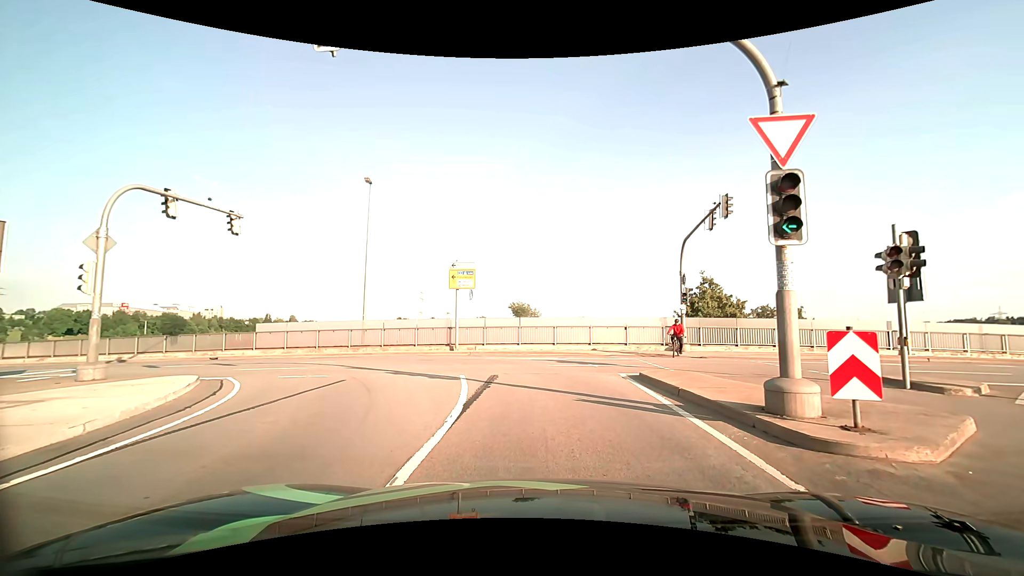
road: primary_link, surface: asphalt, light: Day
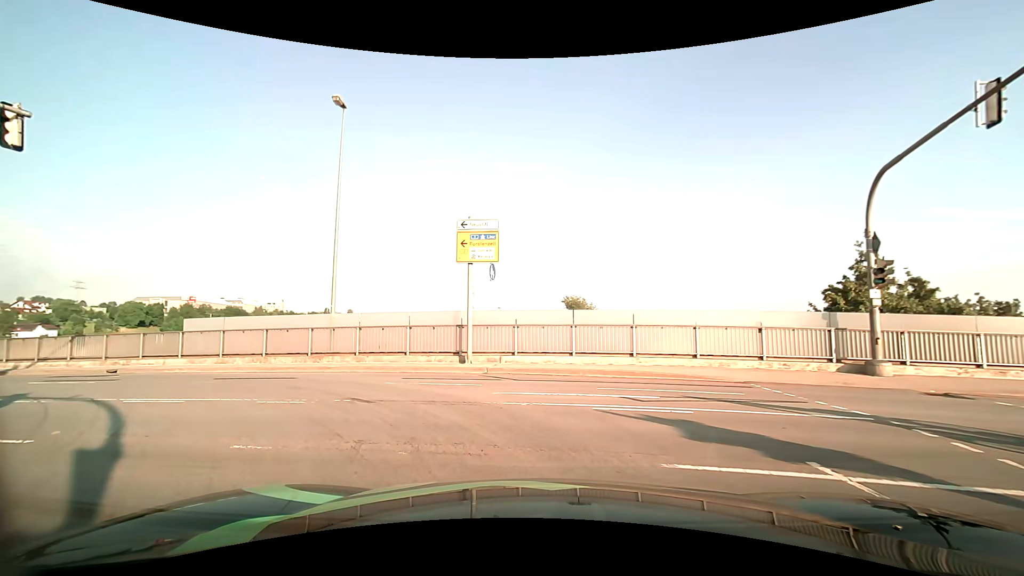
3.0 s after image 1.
(-0.1, +11.3) m; -6°
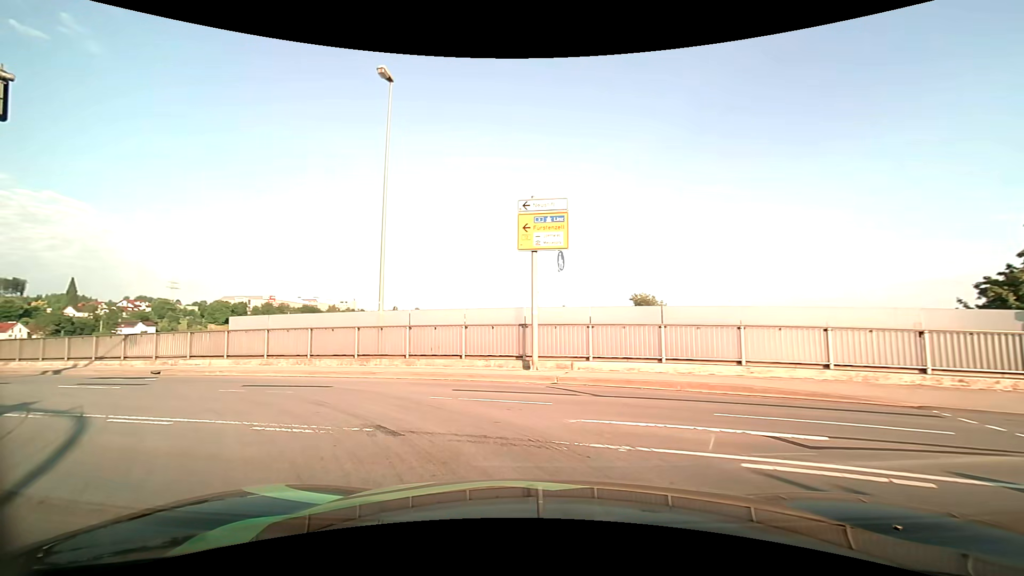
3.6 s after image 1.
(-0.2, +2.8) m; -7°
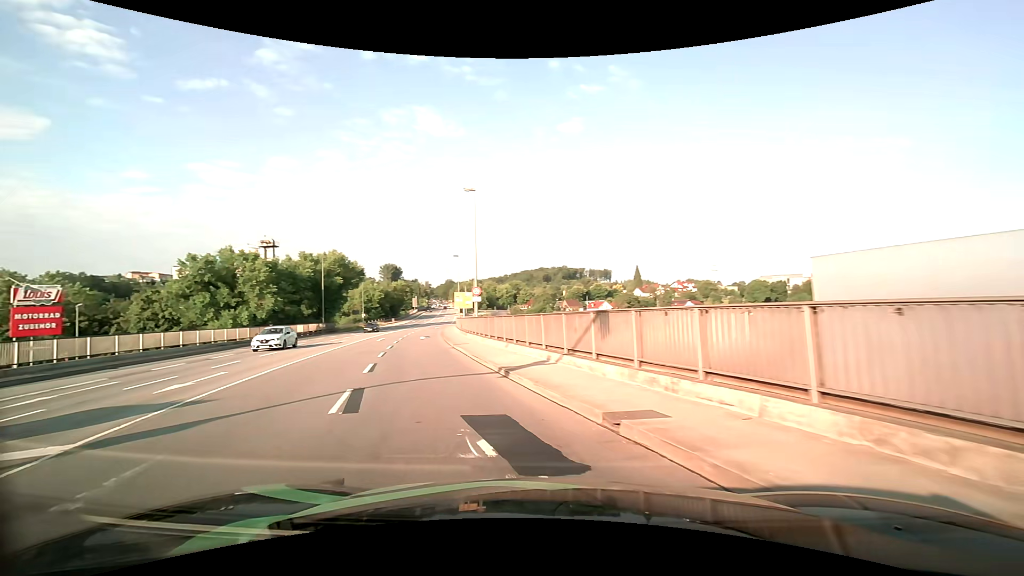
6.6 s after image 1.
(-7.4, +13.8) m; -57°
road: primary
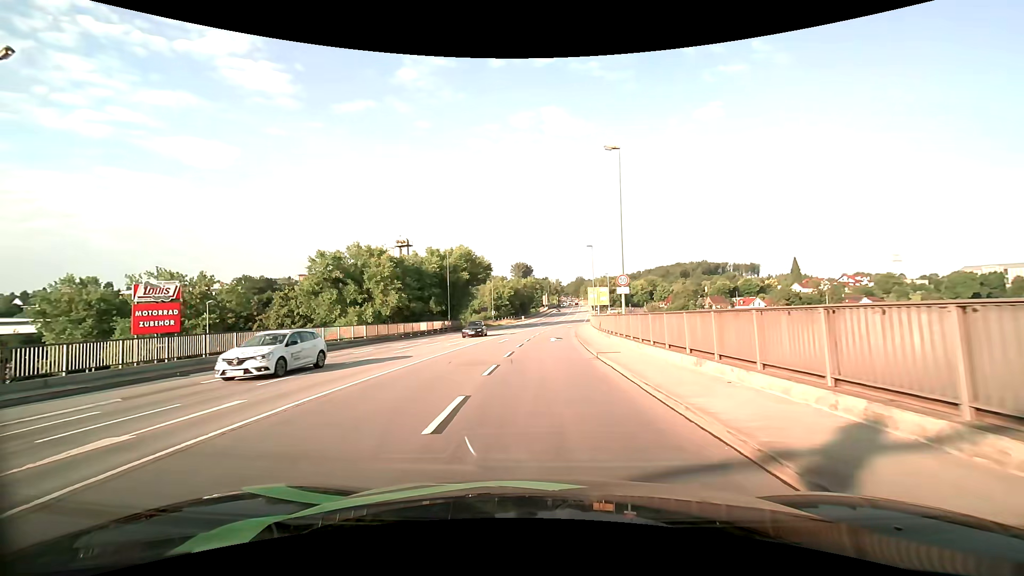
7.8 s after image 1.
(-1.4, +7.7) m; -16°
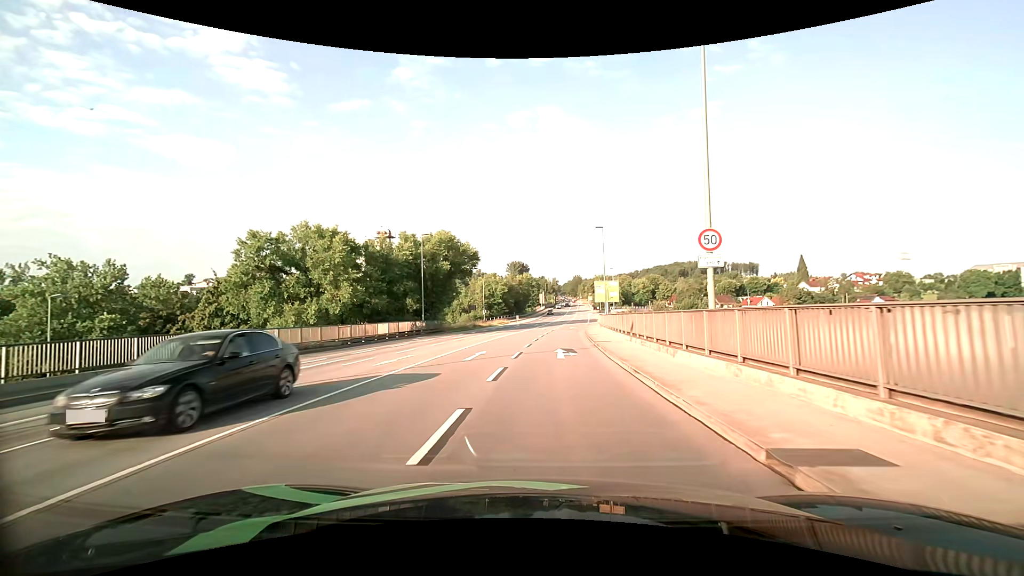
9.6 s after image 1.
(-0.2, +13.4) m; 0°
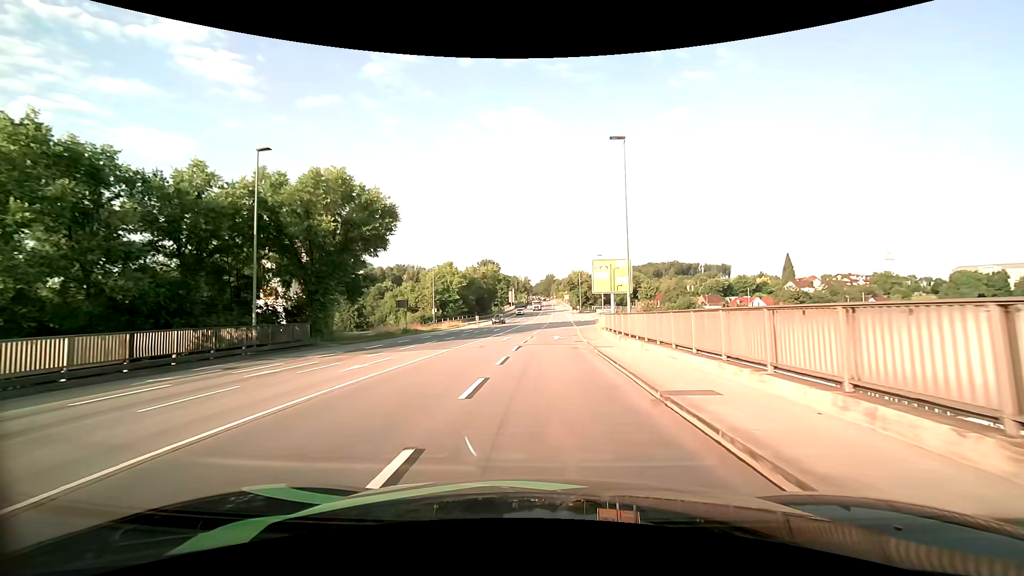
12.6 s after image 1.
(+0.8, +26.5) m; +3°
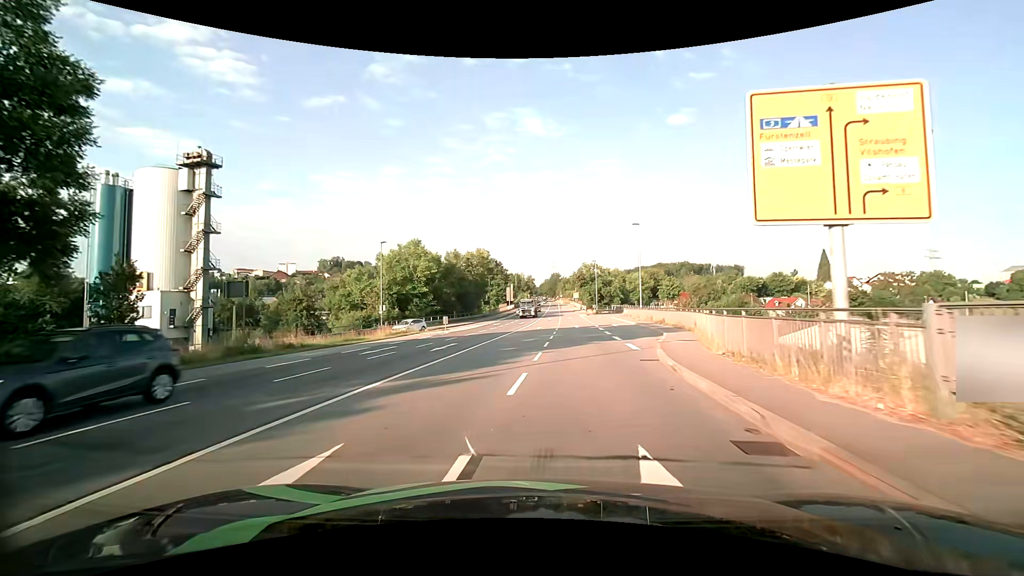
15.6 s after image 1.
(+0.3, +30.0) m; -1°
(0, +10) (0, +20) (0, +30) (0, +40) (+1, +50) (+1, +60) (+2, +70) (+2, +80) (+3, +90) (+3, +100) m
